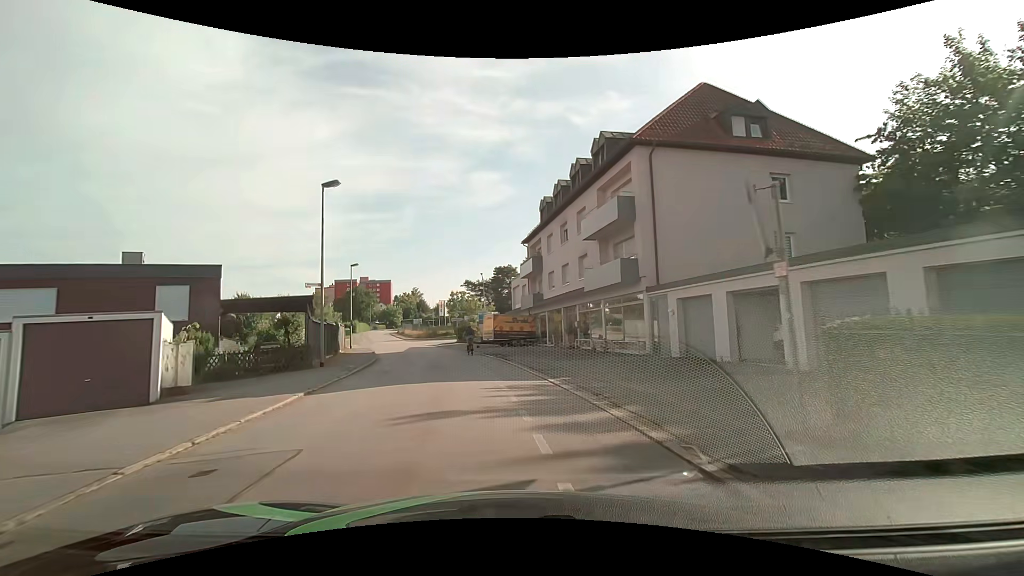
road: residential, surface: asphalt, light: Day
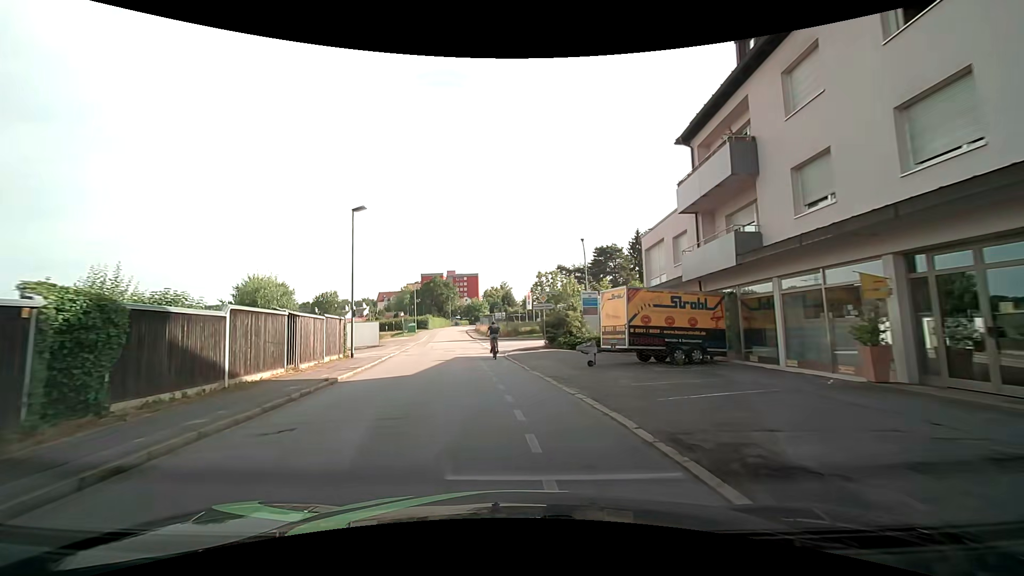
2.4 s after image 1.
(-2.2, +23.8) m; -10°
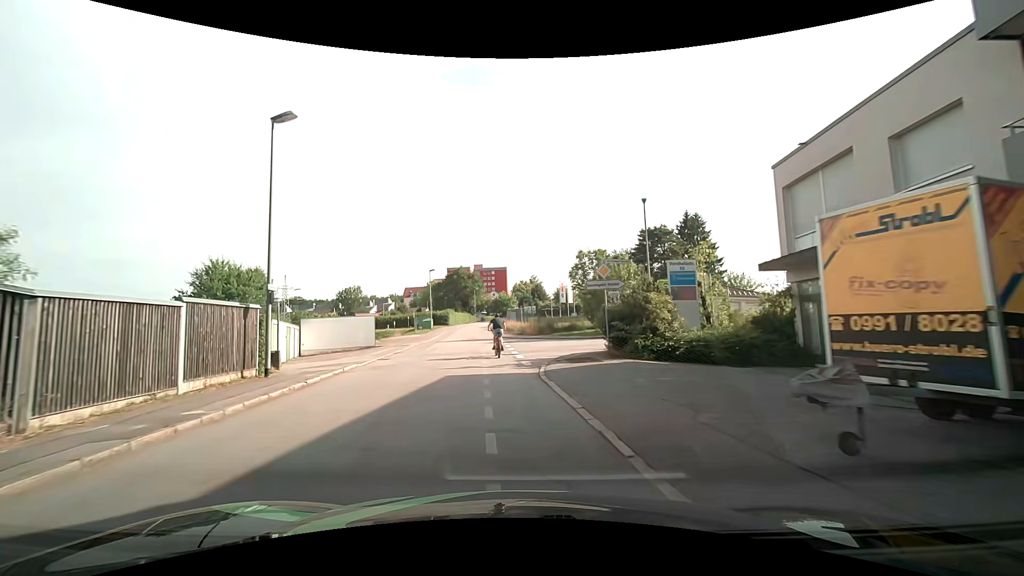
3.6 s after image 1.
(-0.4, +12.1) m; -4°
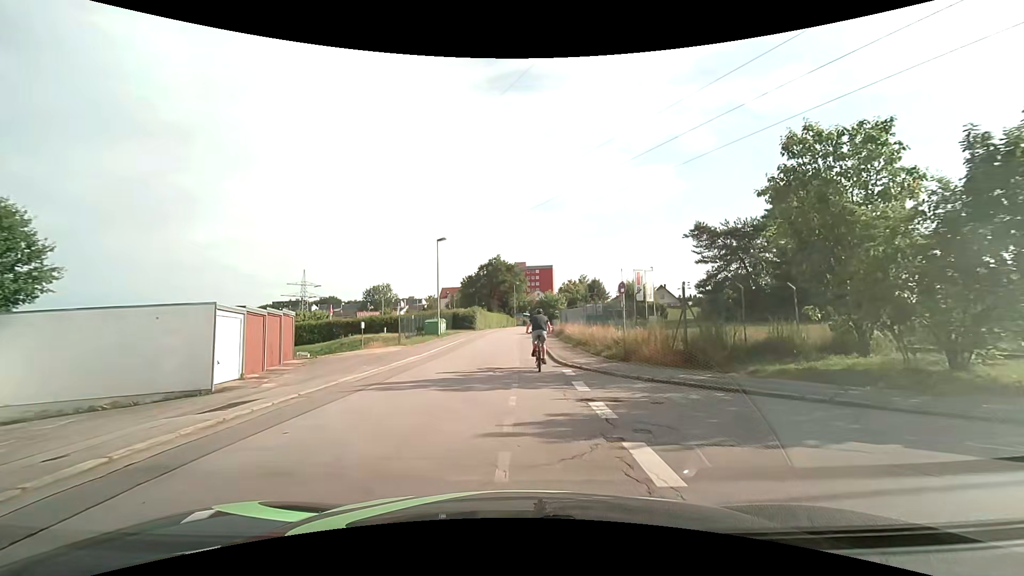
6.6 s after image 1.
(-1.4, +26.6) m; -5°
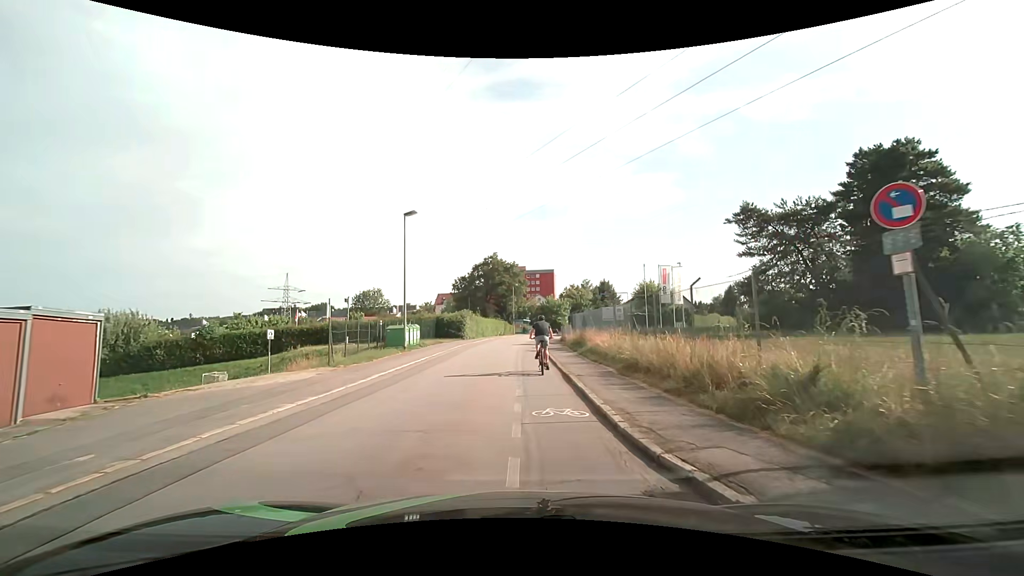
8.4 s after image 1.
(0.0, +11.8) m; +1°
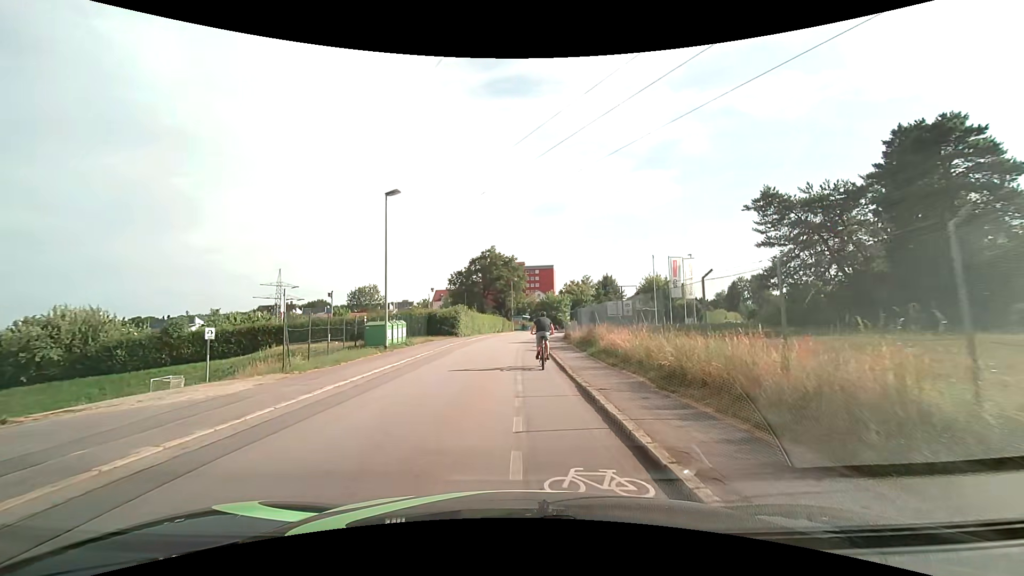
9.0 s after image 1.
(0.0, +3.9) m; 0°
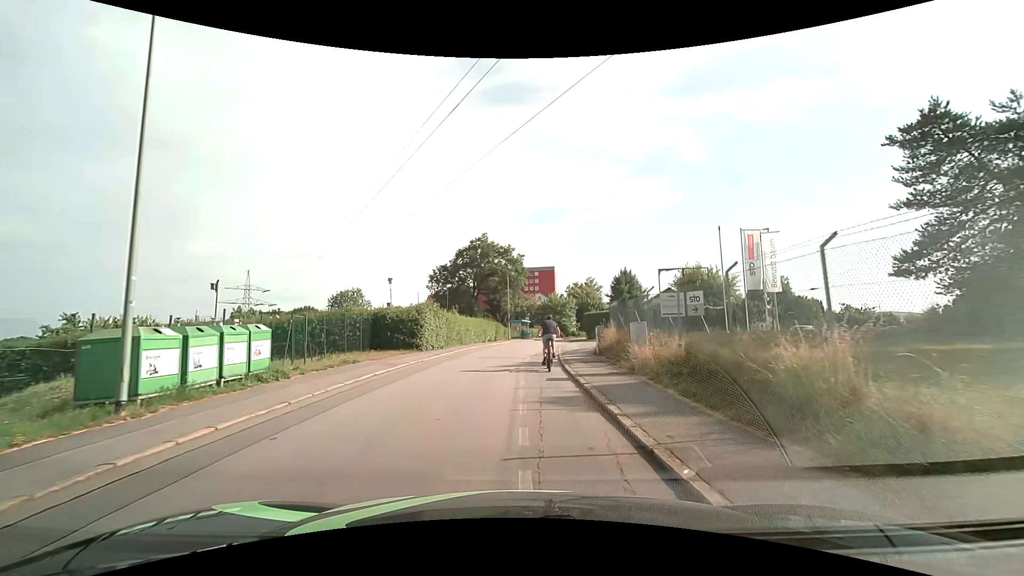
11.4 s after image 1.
(0.0, +16.7) m; 0°
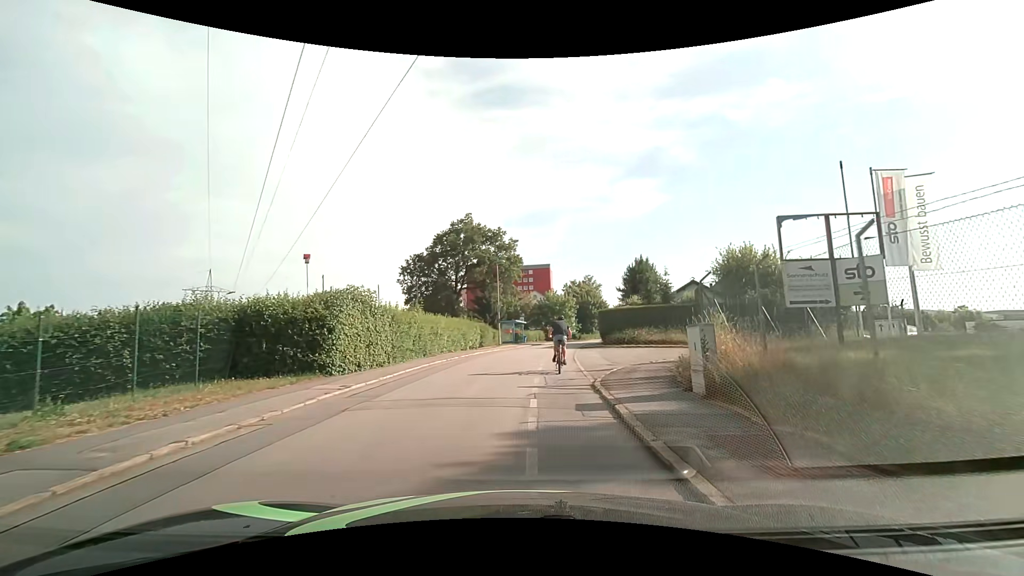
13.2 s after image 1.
(0.0, +13.1) m; 0°
(0, +10) (+1, +20) (+2, +30) (+4, +40) (+5, +50) (+8, +59) (+10, +69) (+14, +78) (+17, +88) (+20, +98) m
